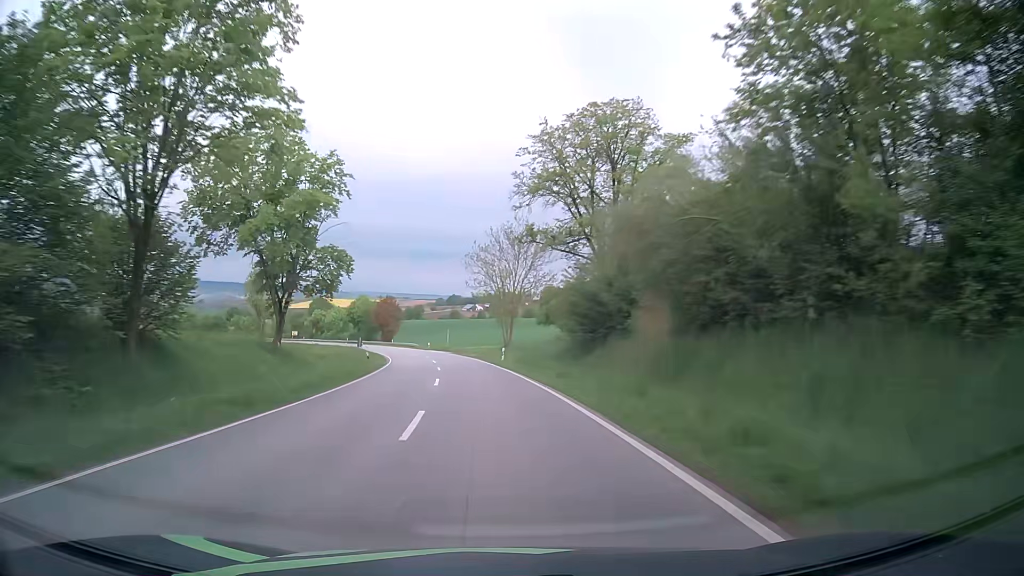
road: secondary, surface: asphalt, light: Day
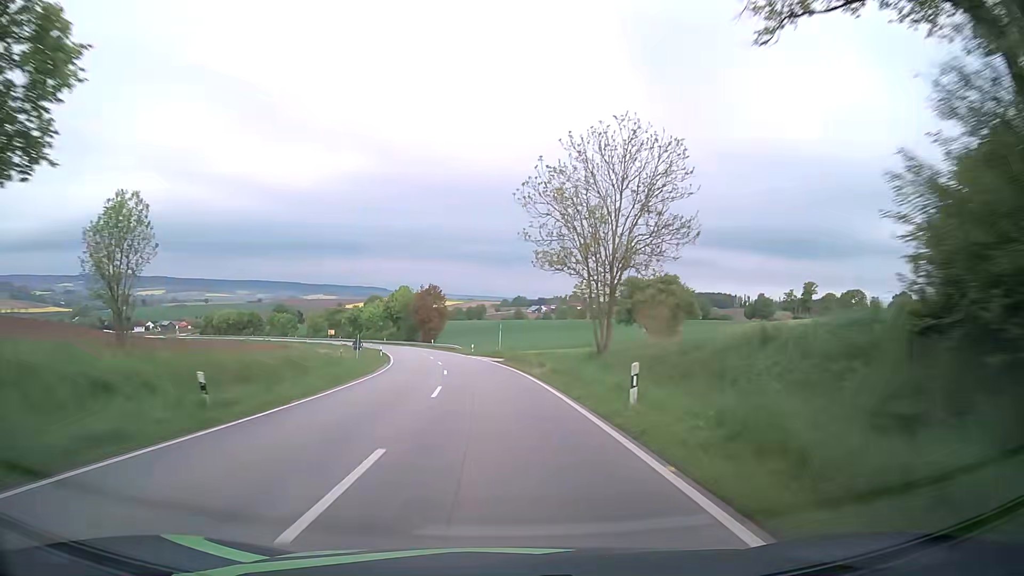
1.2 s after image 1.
(-1.5, +29.0) m; -5°
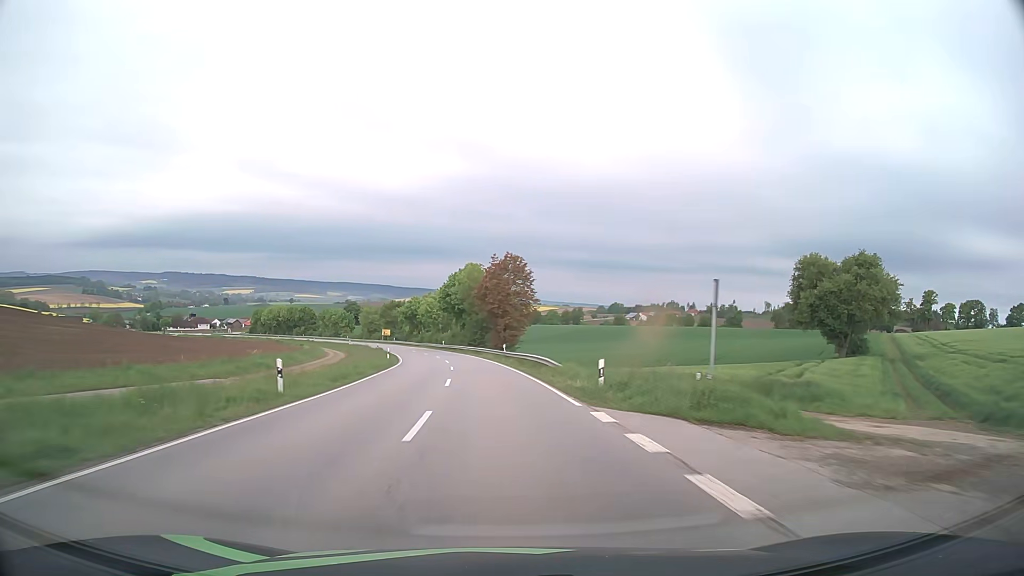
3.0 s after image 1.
(-3.3, +43.5) m; -8°
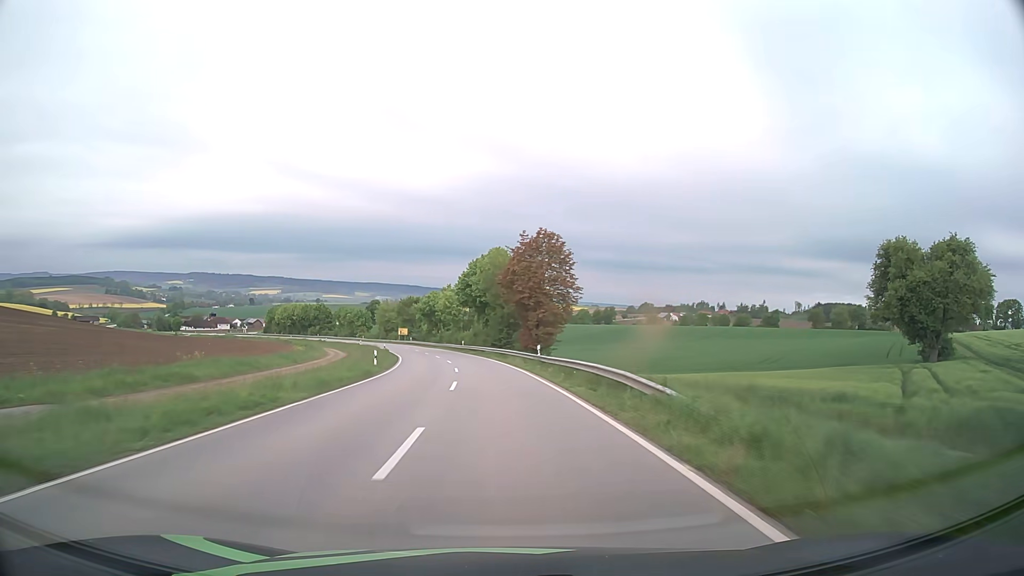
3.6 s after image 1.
(-0.3, +14.5) m; -2°
(0, +10) (-1, +20) (-1, +30) (-2, +40) (-4, +50) (-5, +60) (-7, +70) (-9, +79) (-12, +89) (-14, +99) m
